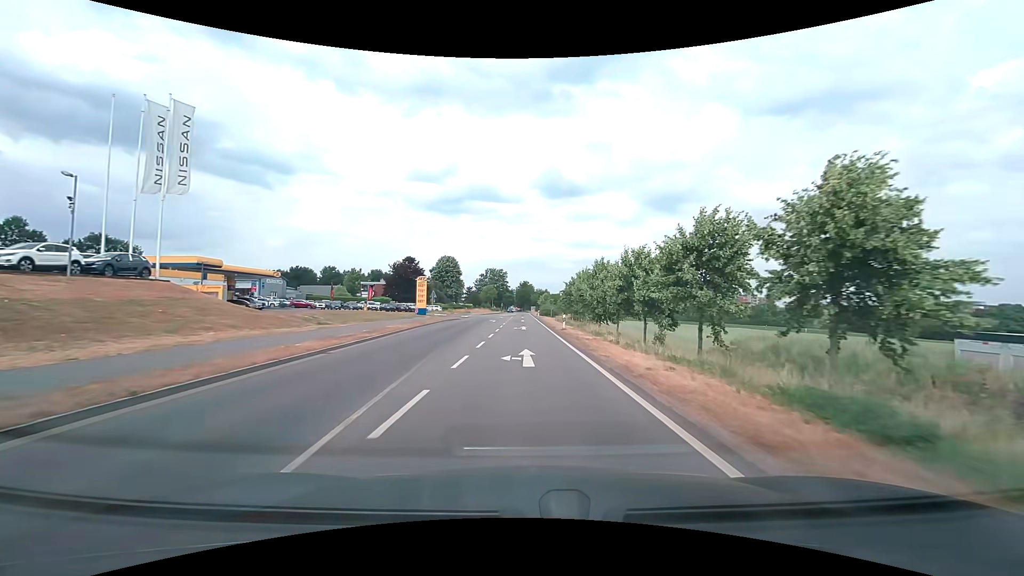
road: secondary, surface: asphalt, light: Day
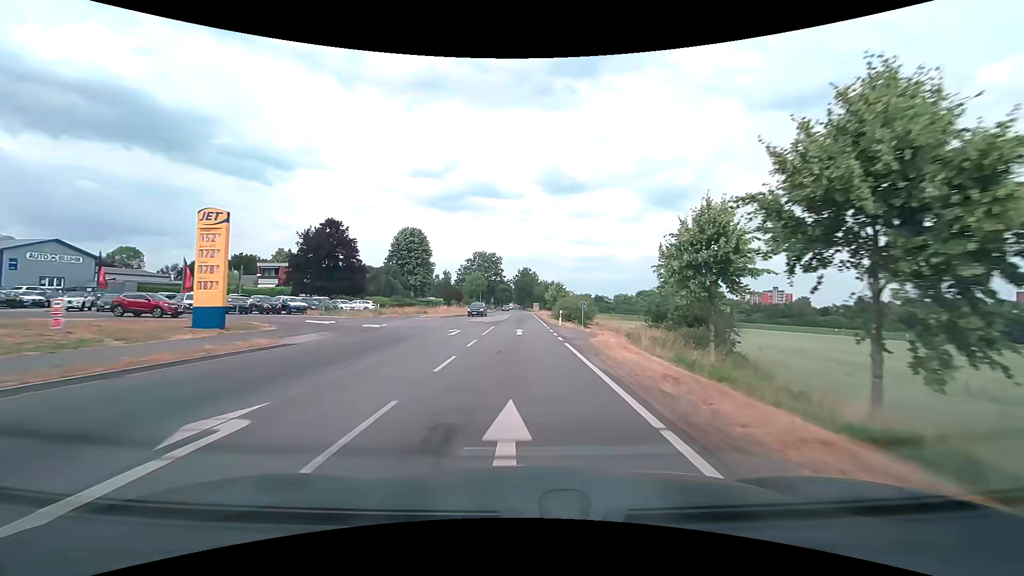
(0.0, +50.3) m; 0°
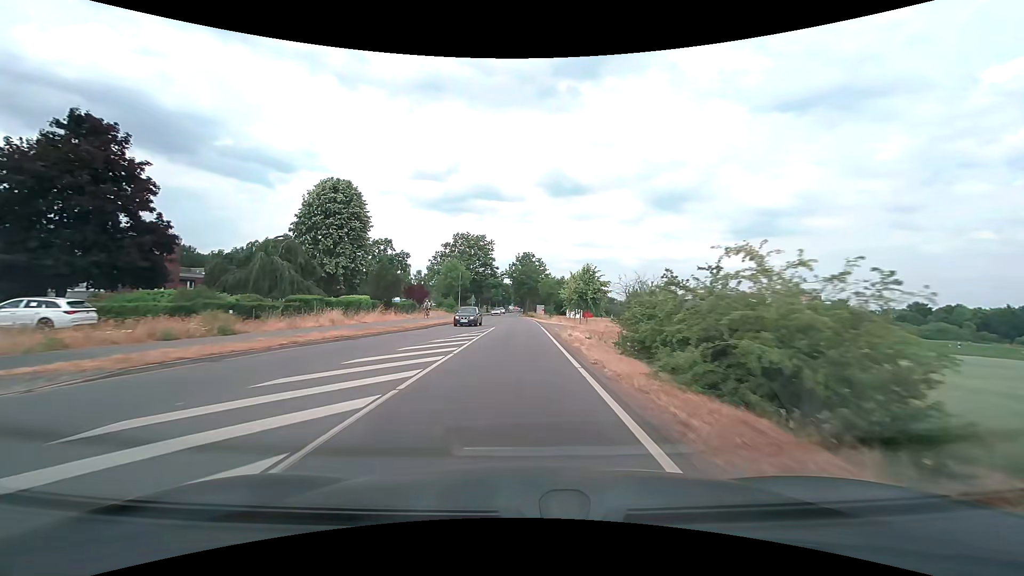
(+0.2, +41.4) m; 0°
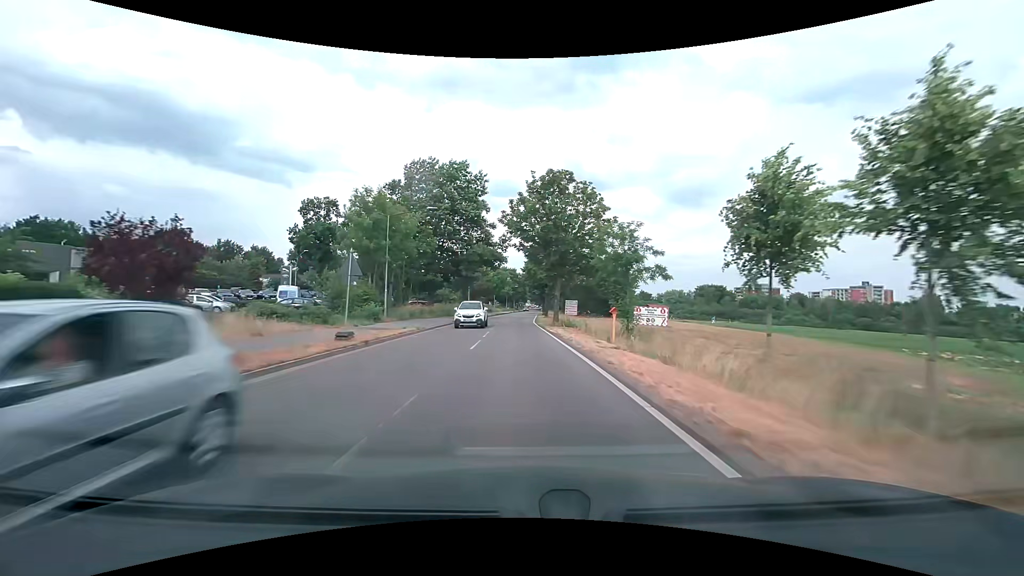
(-0.6, +51.6) m; -2°
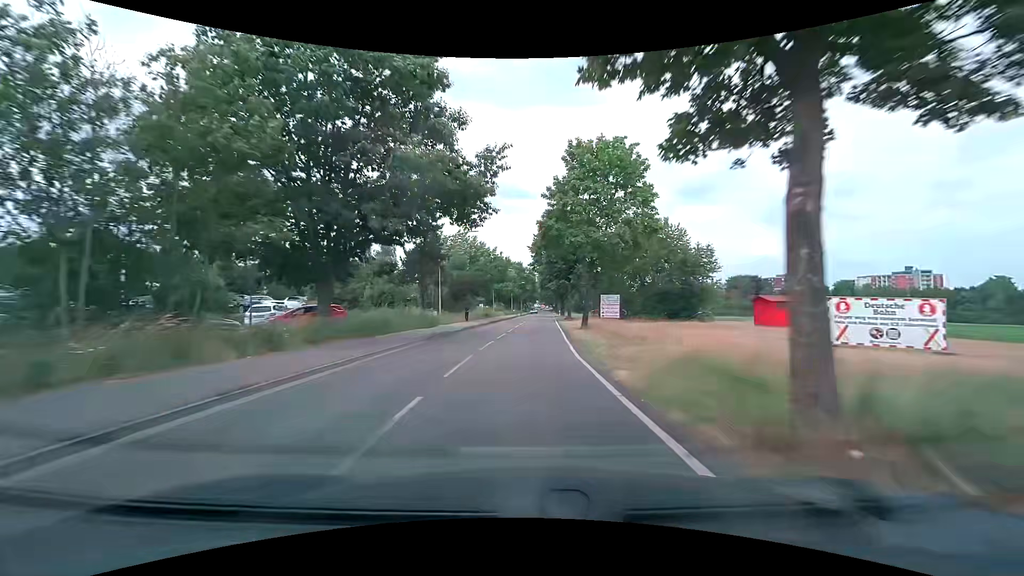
(-0.4, +30.8) m; -1°
(0, +10) (0, +20) (+1, +30) (+1, +40) (+2, +50) (+2, +60) (+2, +70) (+3, +80) (+3, +90) (+4, +100) m
